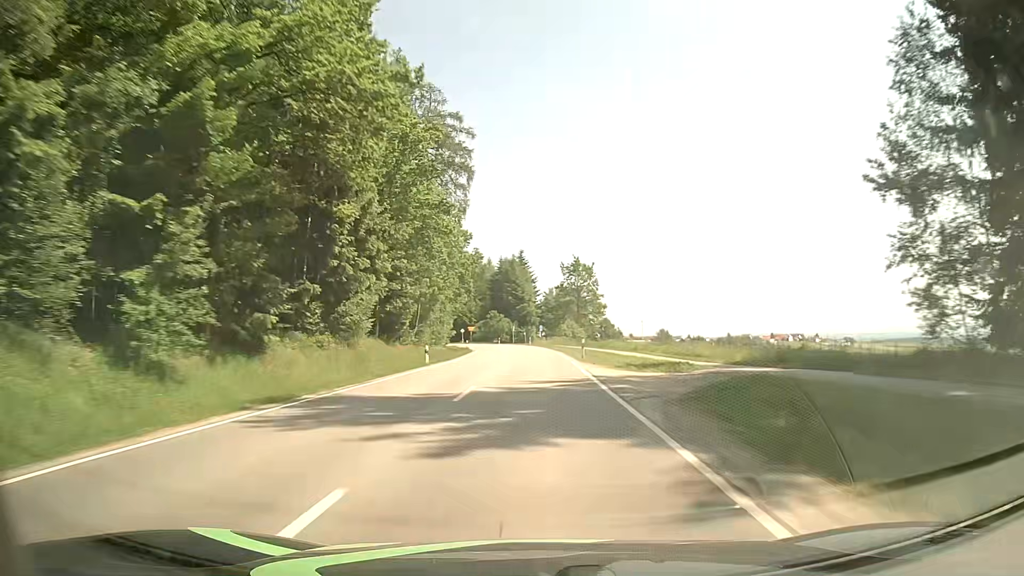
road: tertiary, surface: asphalt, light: Day
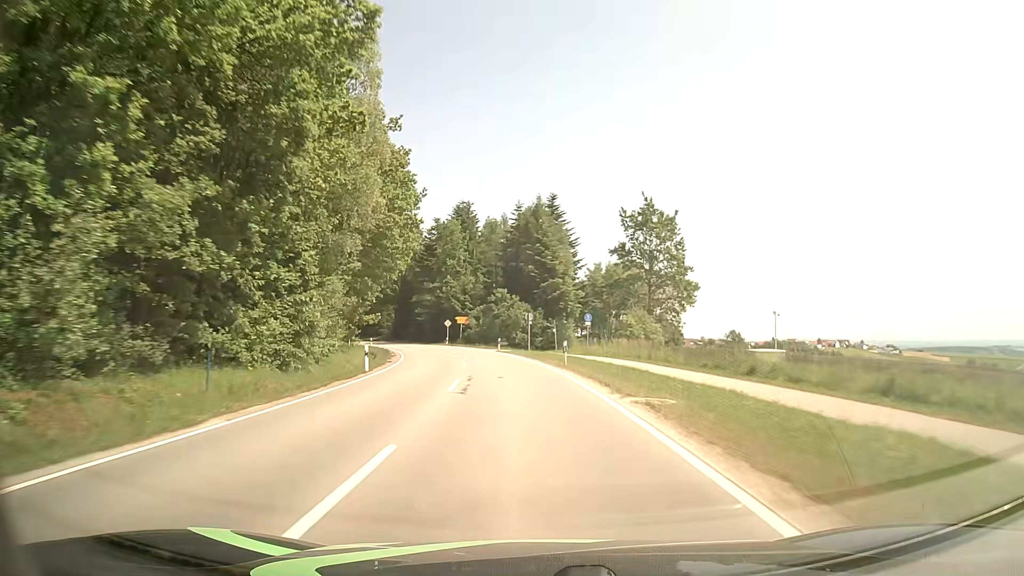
(-0.3, +57.0) m; -2°
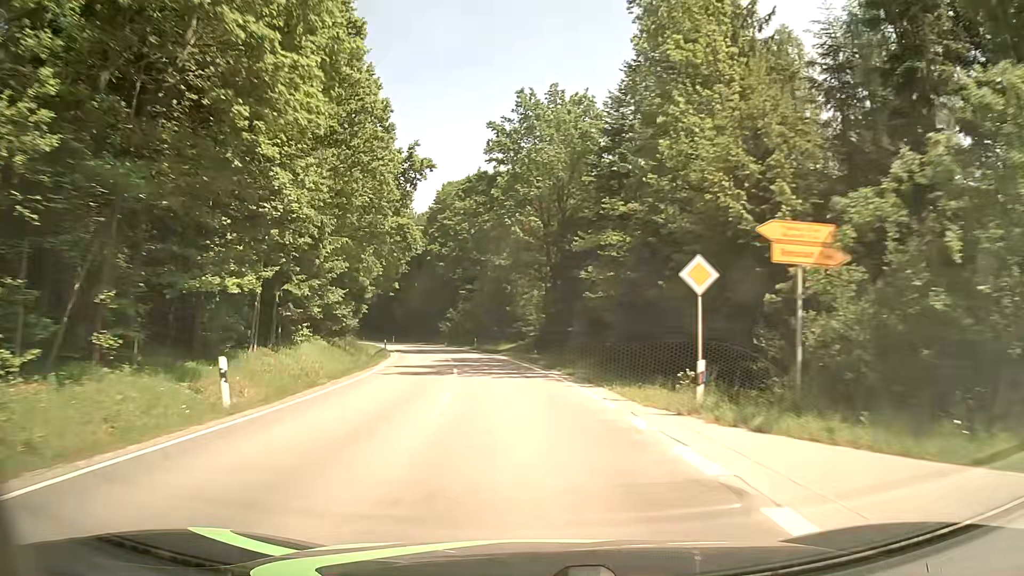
(-9.0, +63.9) m; -17°
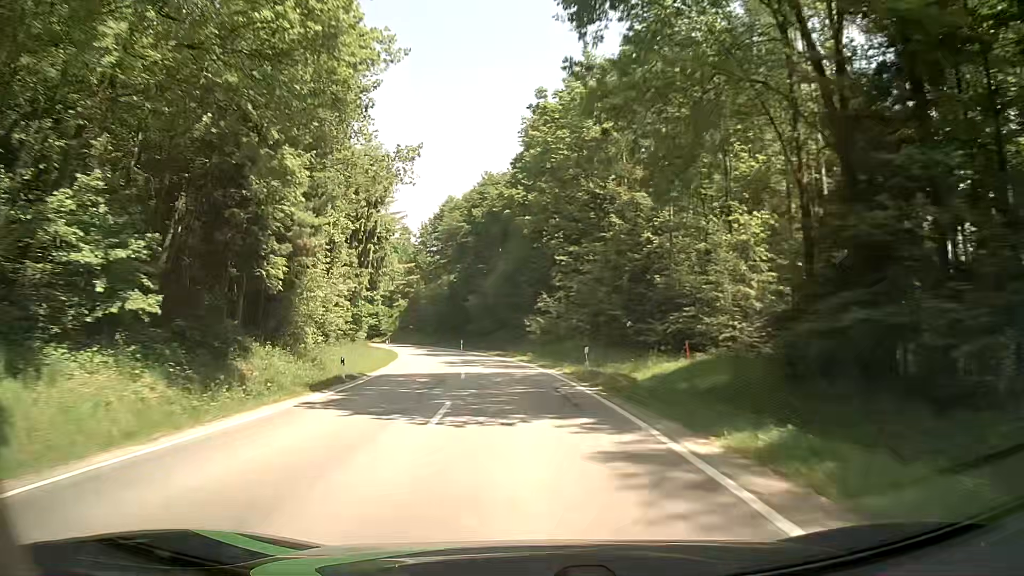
(-3.3, +37.2) m; -10°
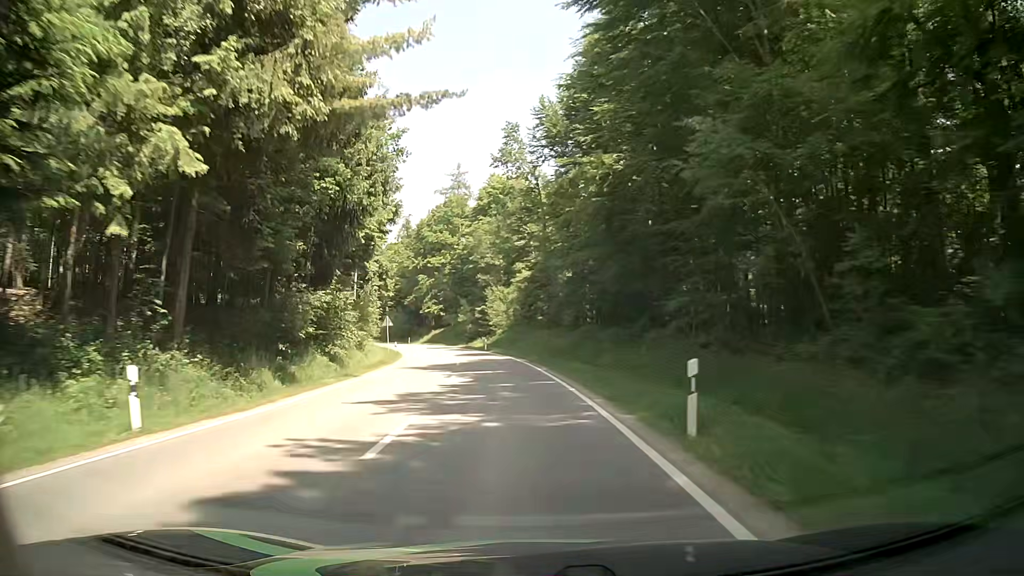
(-7.6, +62.4) m; -14°
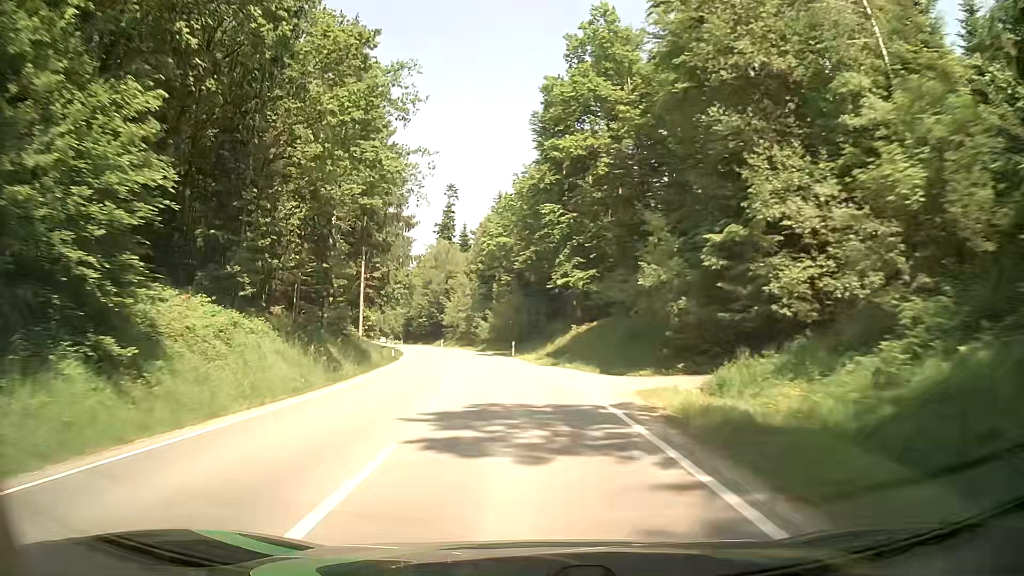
(-7.7, +63.3) m; -14°
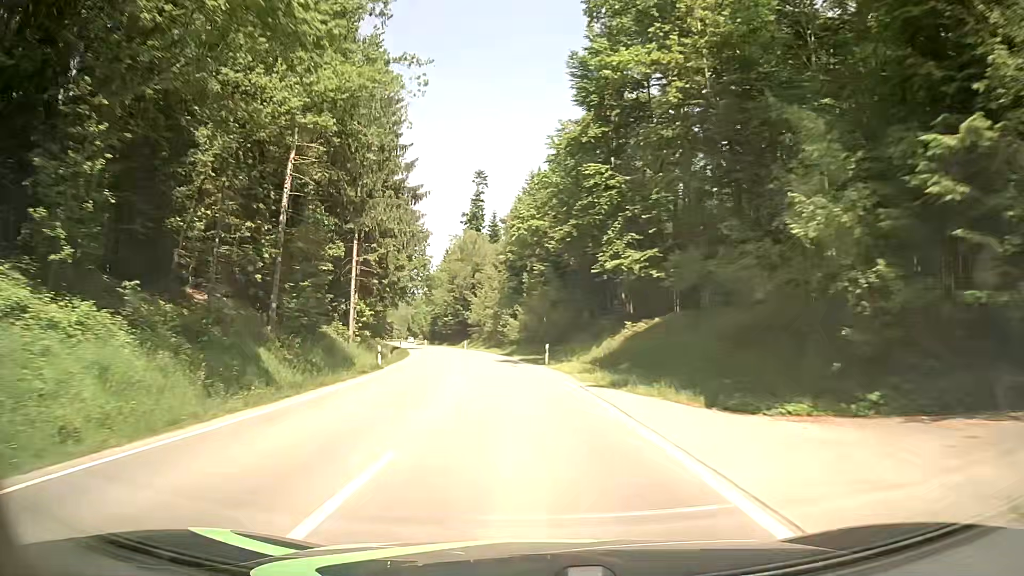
(-0.4, +12.7) m; -3°
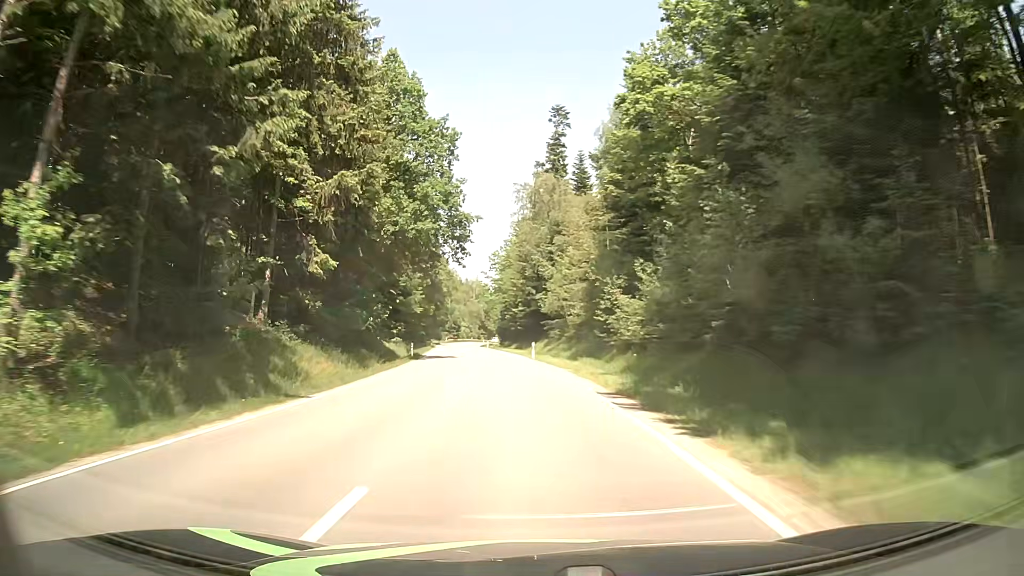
(-2.5, +38.1) m; -7°
(0, +10) (0, +20) (-1, +30) (-2, +40) (-3, +50) (-4, +60) (-6, +70) (-7, +80) (-9, +90) (-10, +99) m
